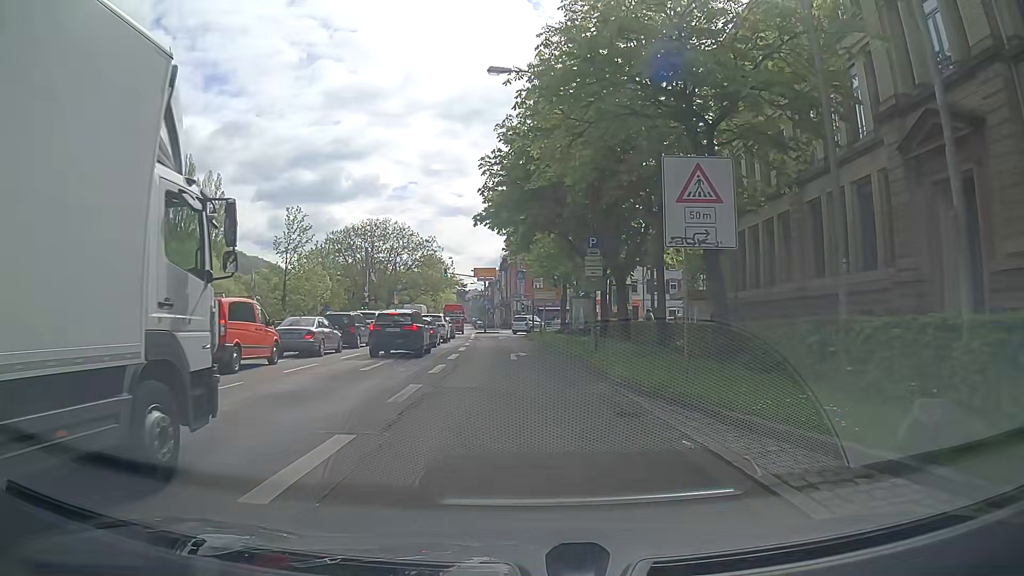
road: primary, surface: asphalt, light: Day
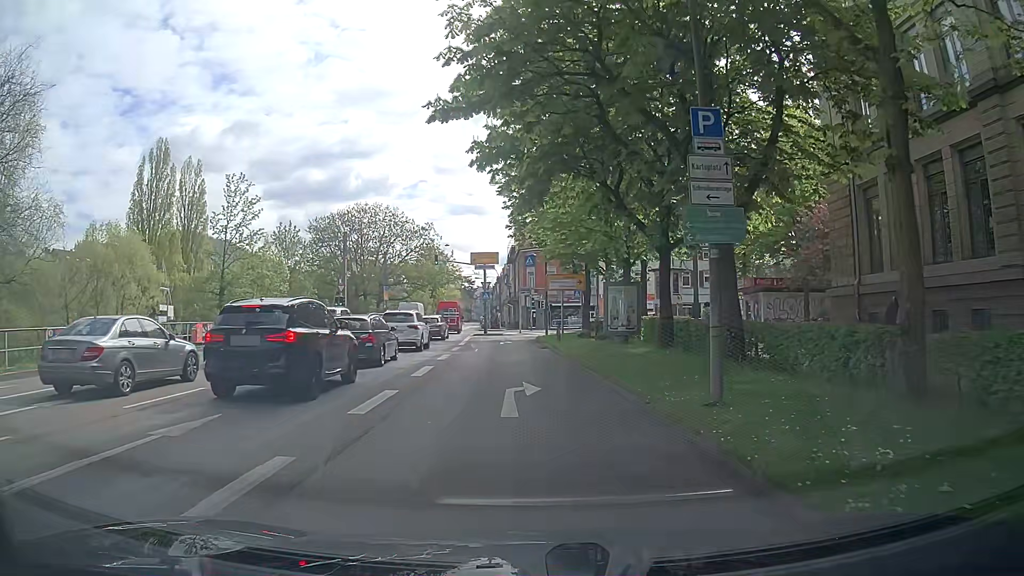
(-0.3, +13.6) m; -2°
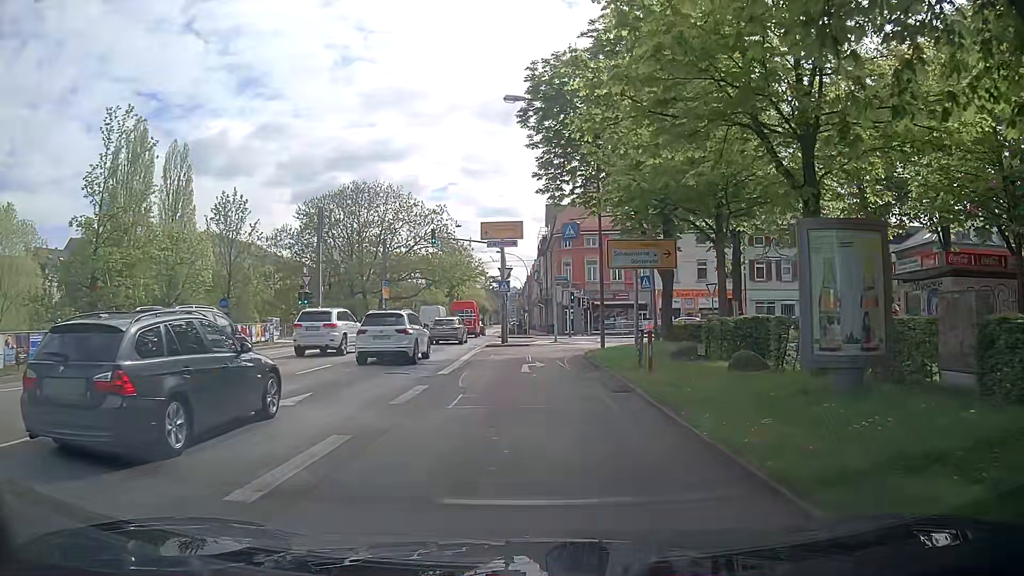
(-0.2, +16.9) m; -2°
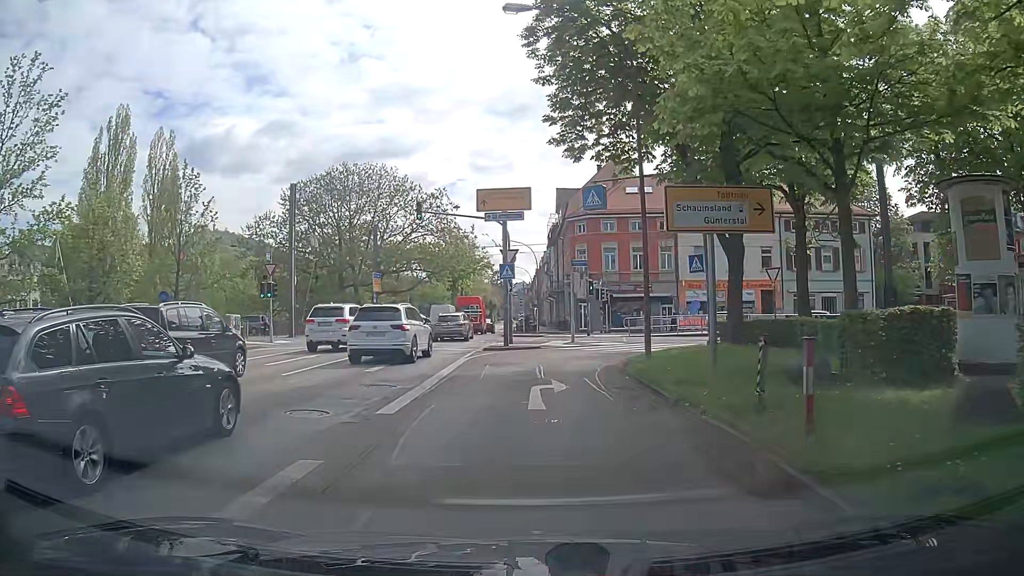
(-0.1, +7.7) m; -1°
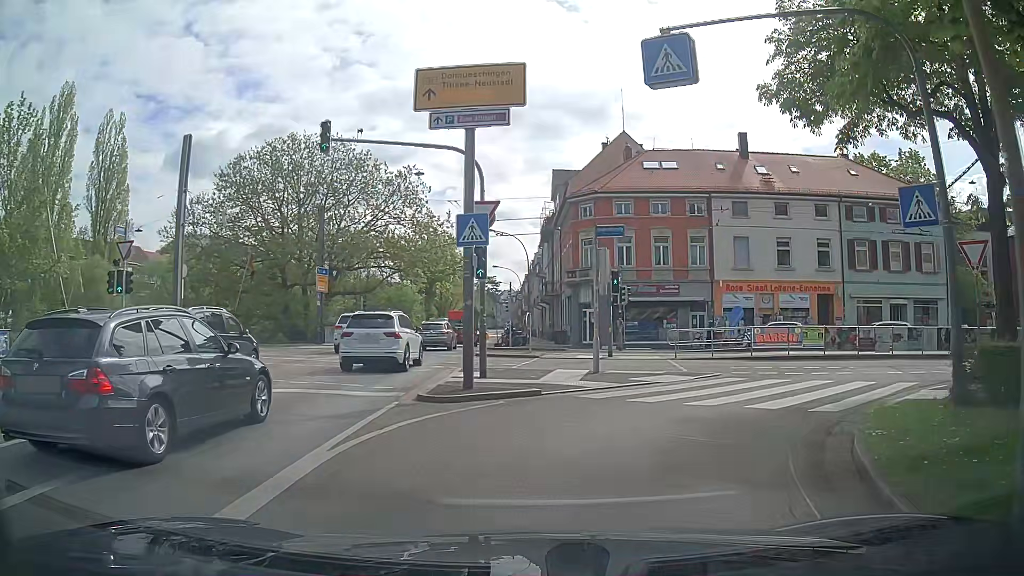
(-0.3, +13.6) m; 0°
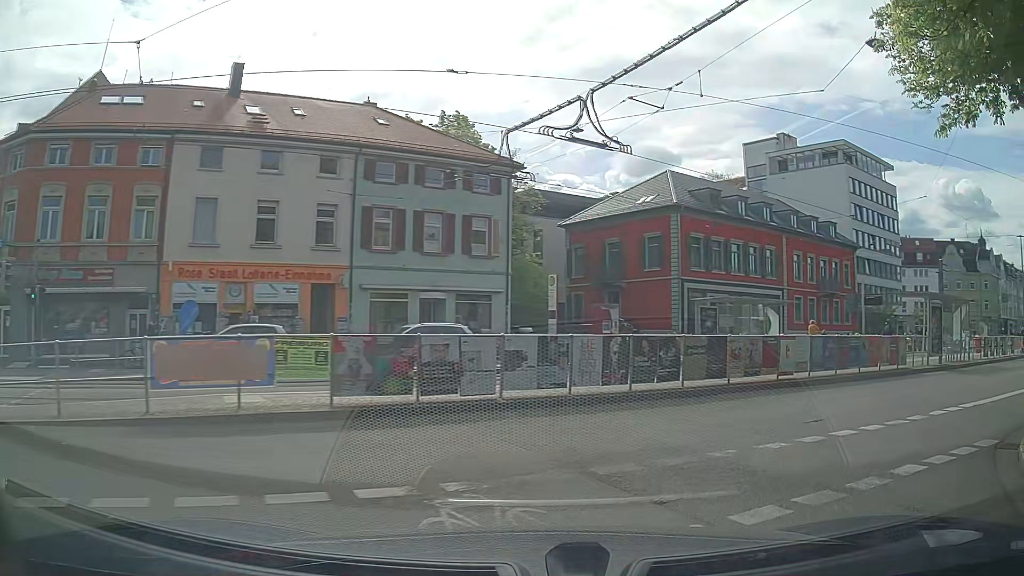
(+4.6, +13.6) m; +42°
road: secondary_link
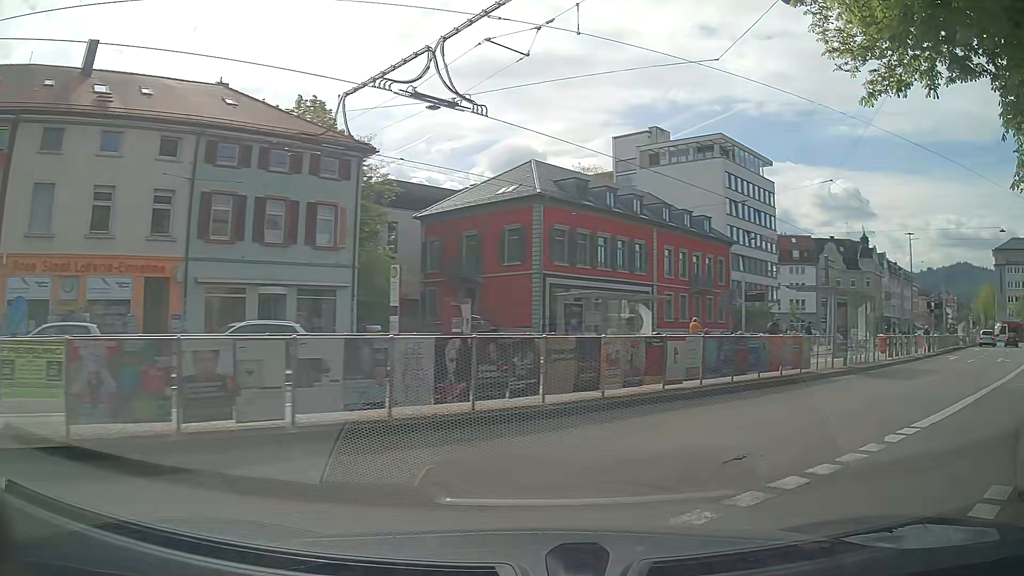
(+0.4, +2.9) m; +13°
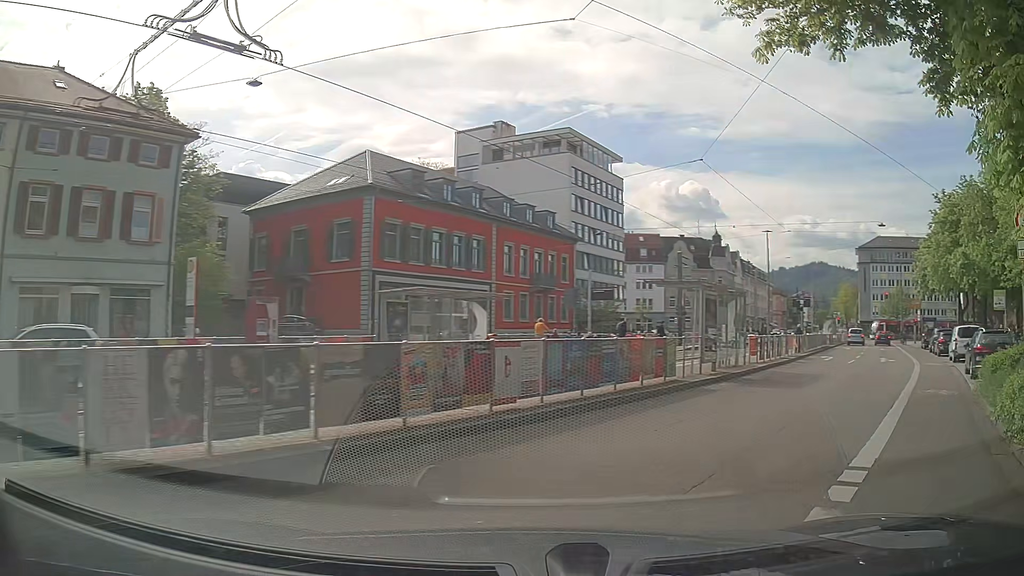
(+0.4, +3.0) m; +14°
(+3, +9) (+8, +18) (+13, +27) (+17, +36) (+22, +45) (+27, +53) (+32, +62) (+37, +71) (+42, +79) (+45, +89) m
